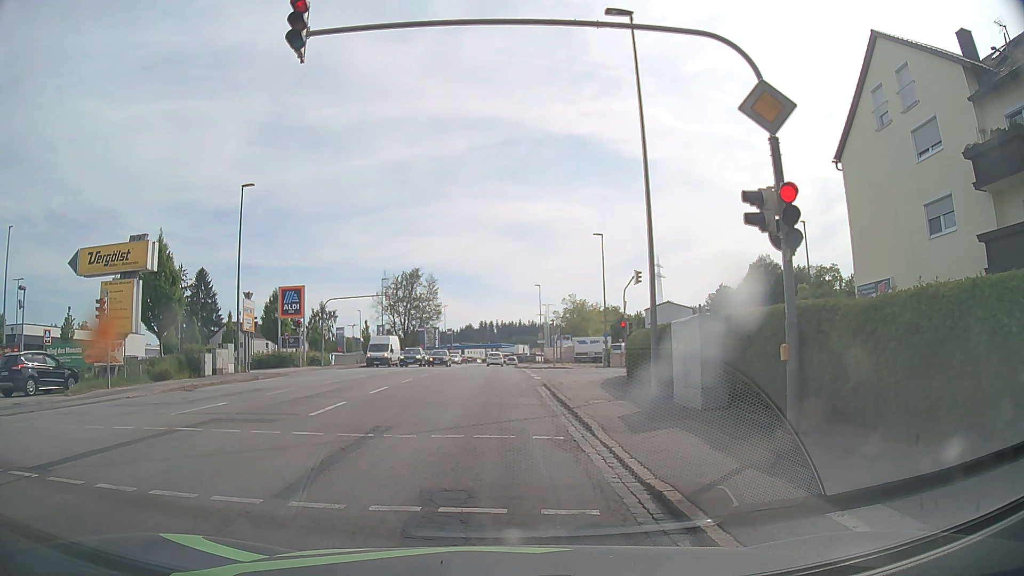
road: tertiary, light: Day
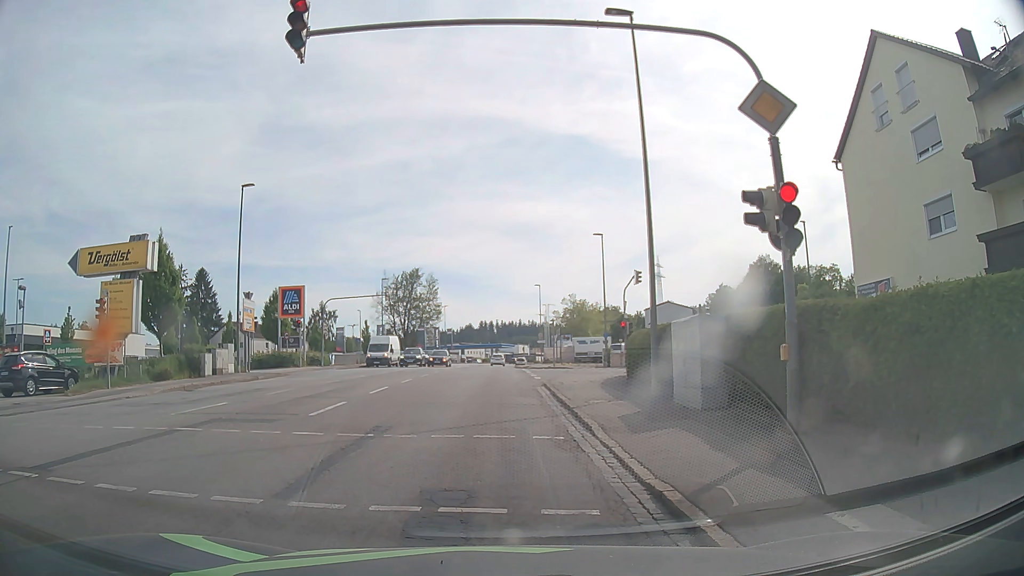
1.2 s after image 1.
(0.0, 0.0) m; 0°
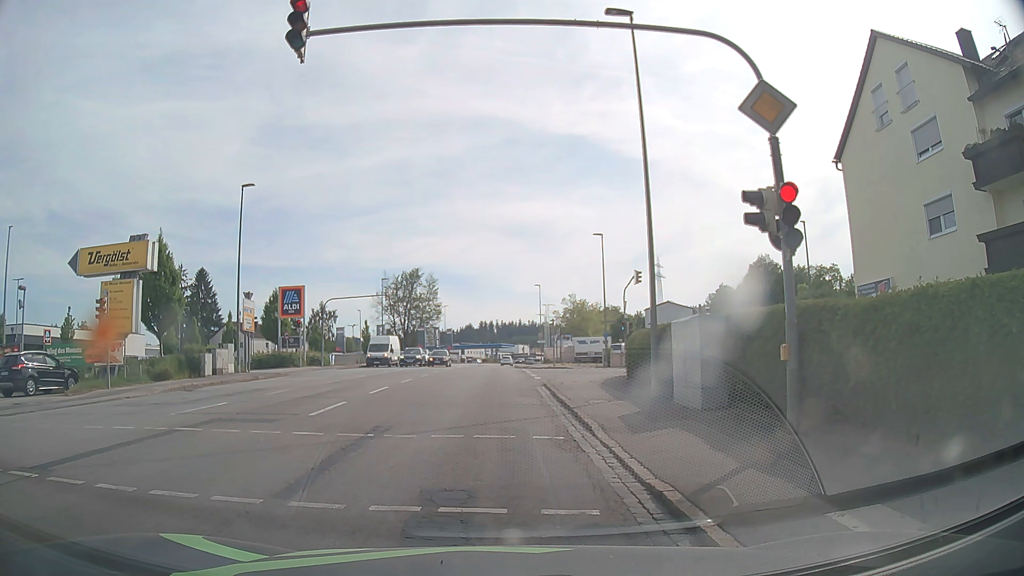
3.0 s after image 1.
(0.0, 0.0) m; 0°
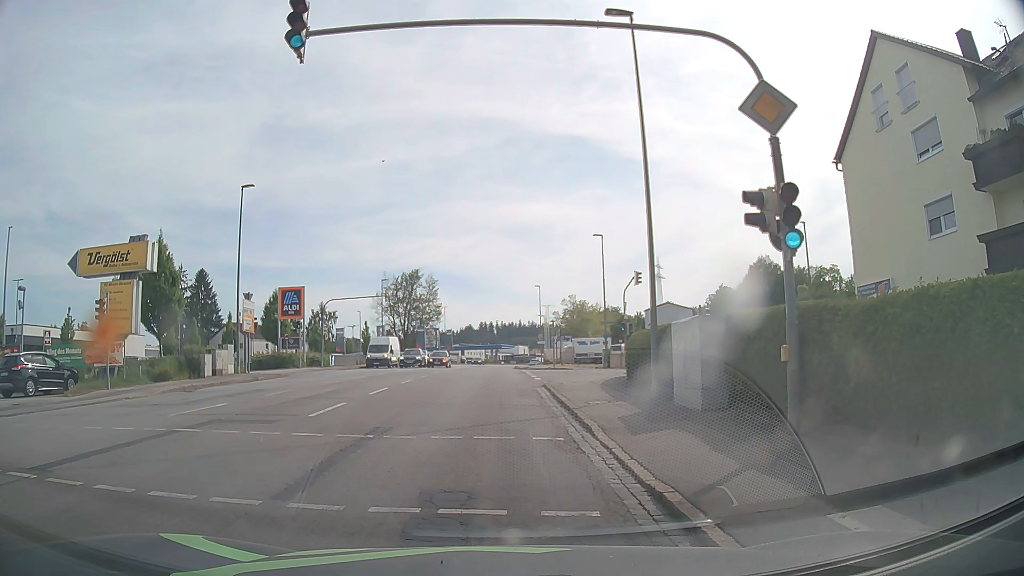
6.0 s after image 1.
(0.0, 0.0) m; 0°
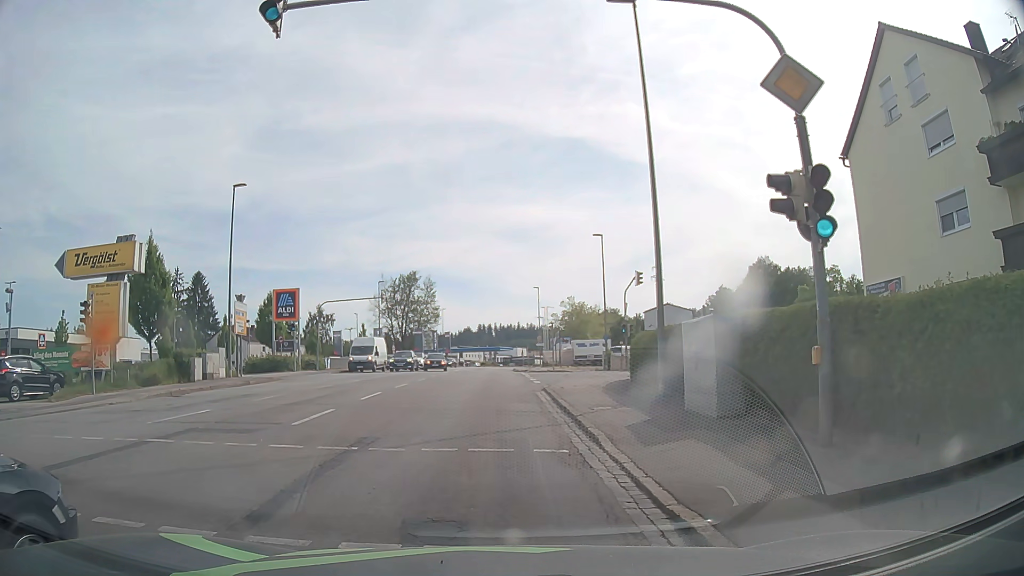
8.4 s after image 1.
(0.0, +1.0) m; 0°
